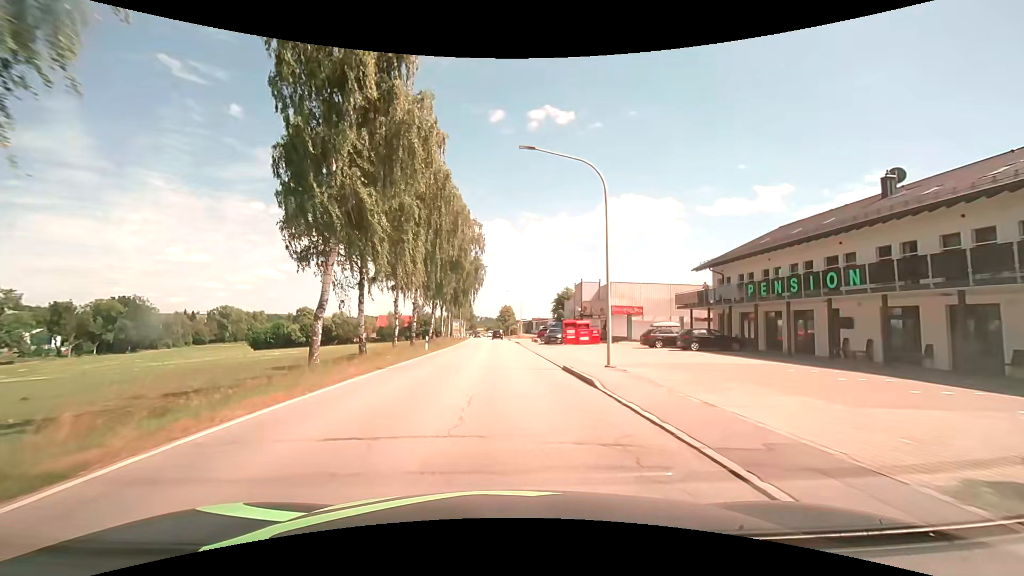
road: secondary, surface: asphalt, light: Day
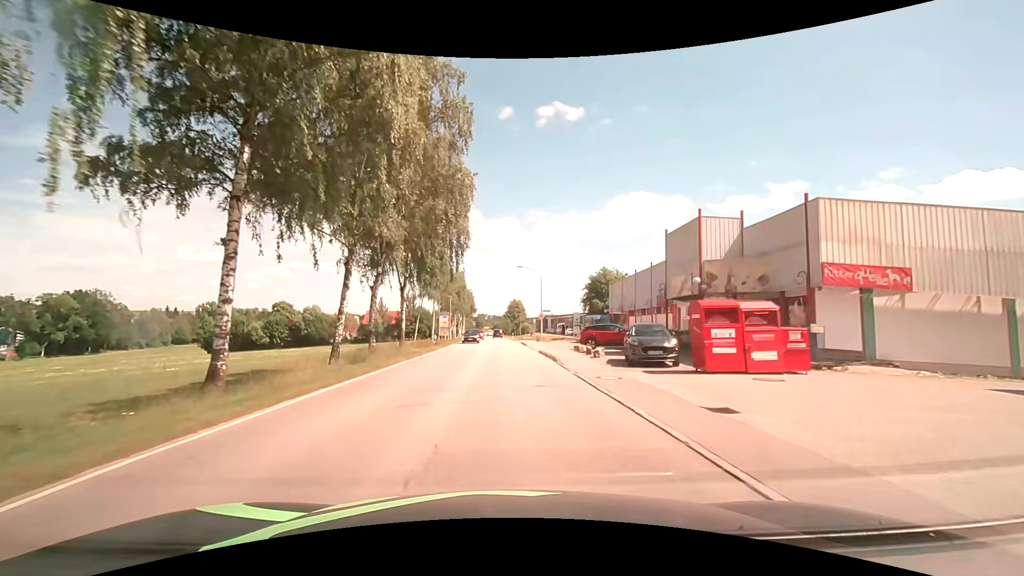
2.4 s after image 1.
(-0.6, +30.5) m; -1°
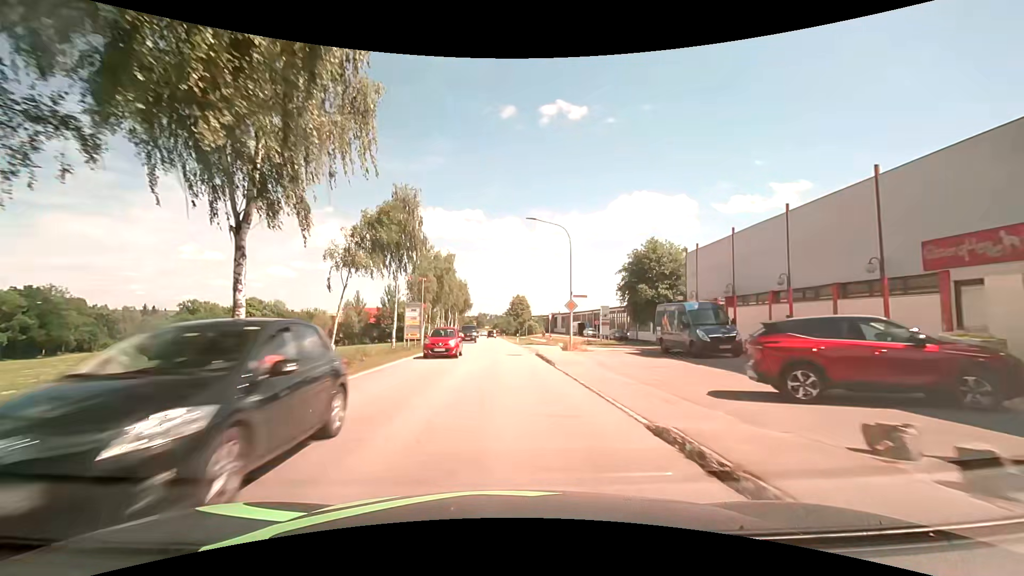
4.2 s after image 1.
(0.0, +23.0) m; 0°
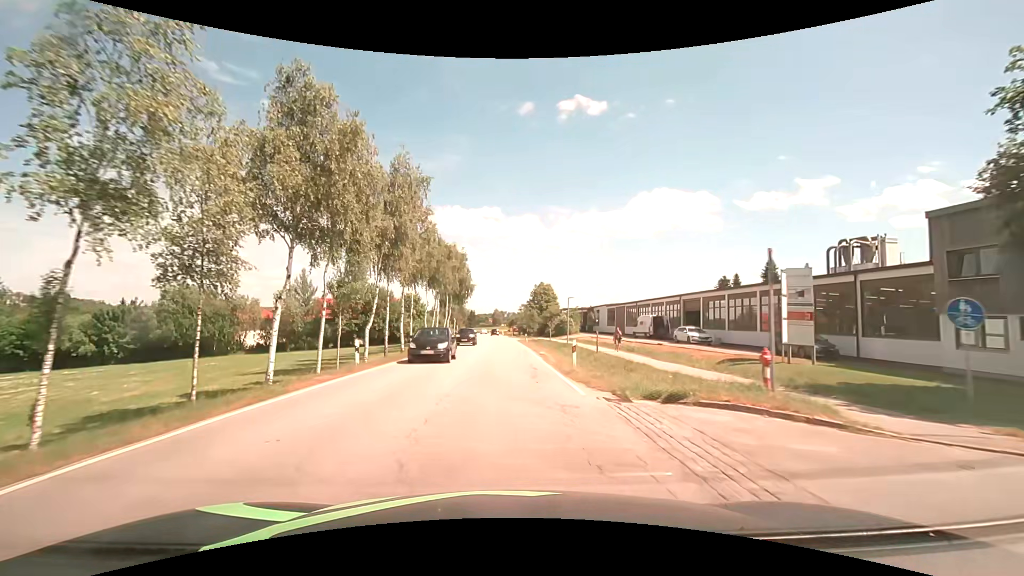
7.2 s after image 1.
(-0.5, +38.3) m; -1°
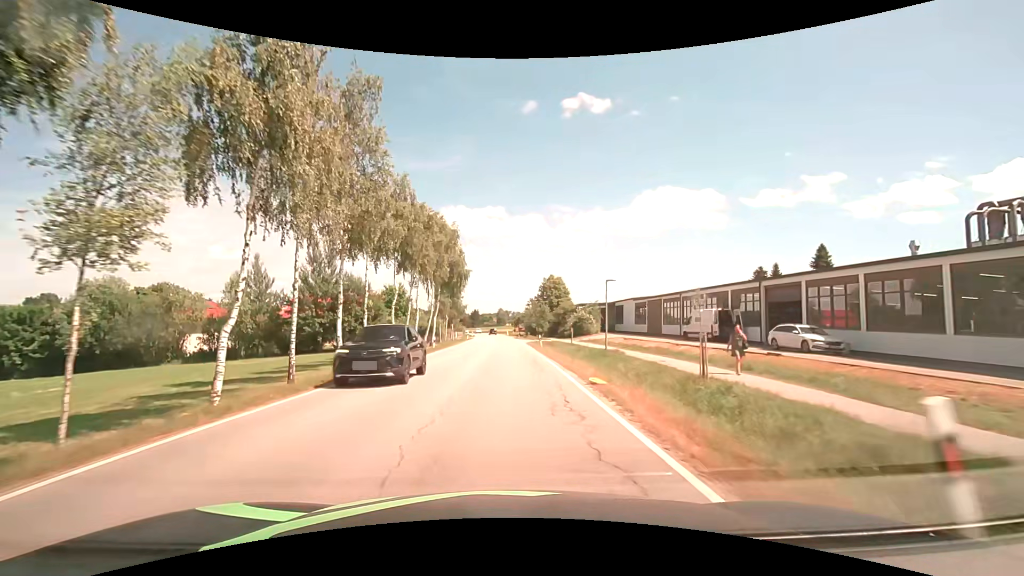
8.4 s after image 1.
(-0.3, +15.3) m; -1°
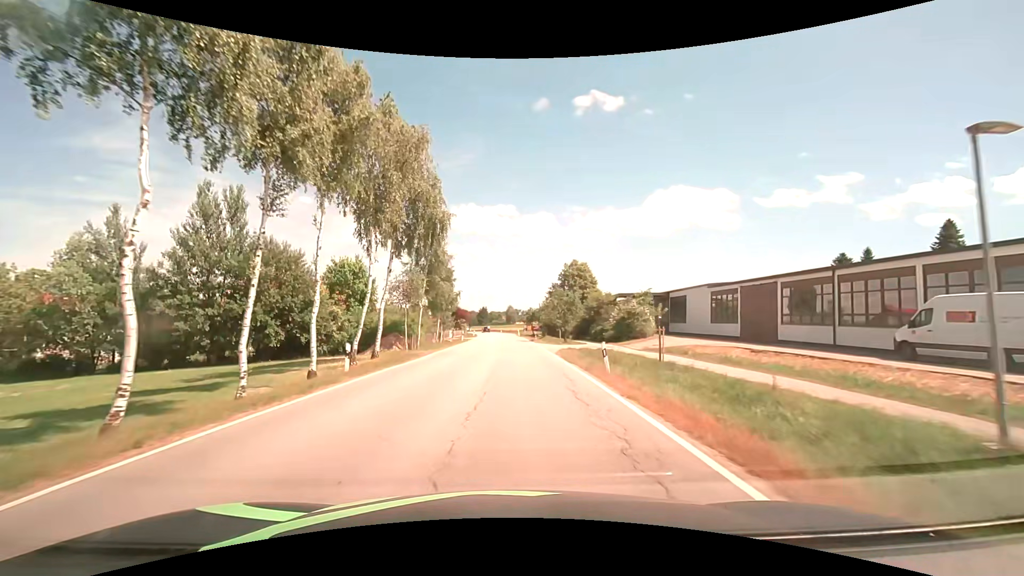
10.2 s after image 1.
(-0.3, +23.0) m; -2°
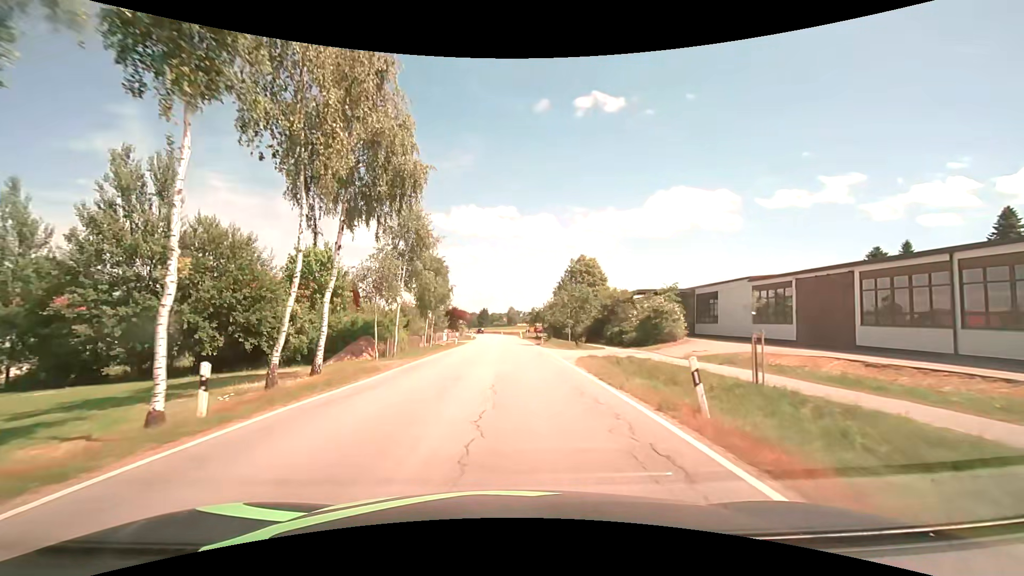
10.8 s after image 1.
(+0.1, +7.7) m; +1°
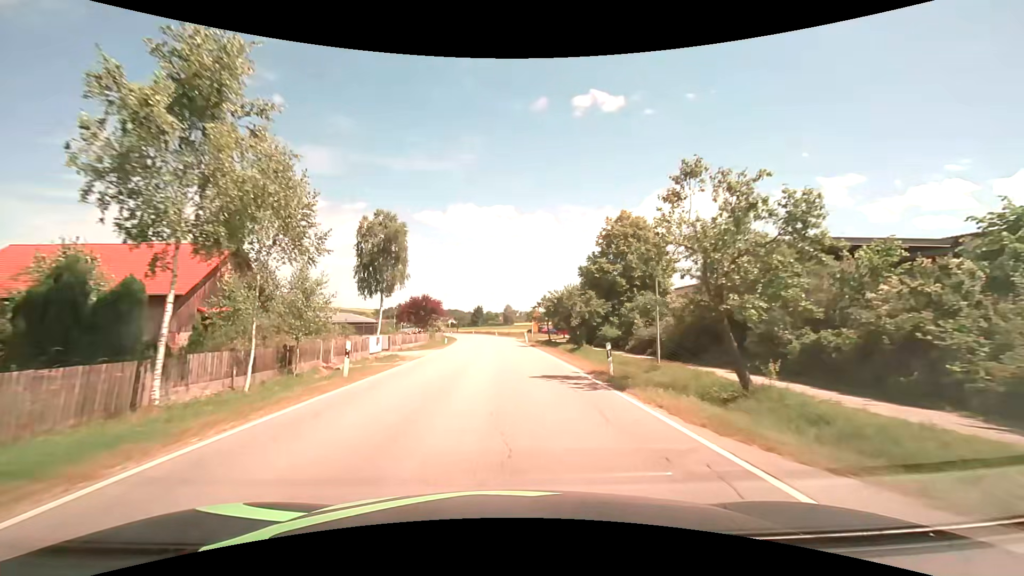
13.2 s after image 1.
(-0.2, +30.6) m; 0°
(0, +10) (0, +20) (0, +30) (0, +40) (-1, +50) (-1, +60) (-2, +70) (-3, +80) (-4, +90) (-6, +100) m
